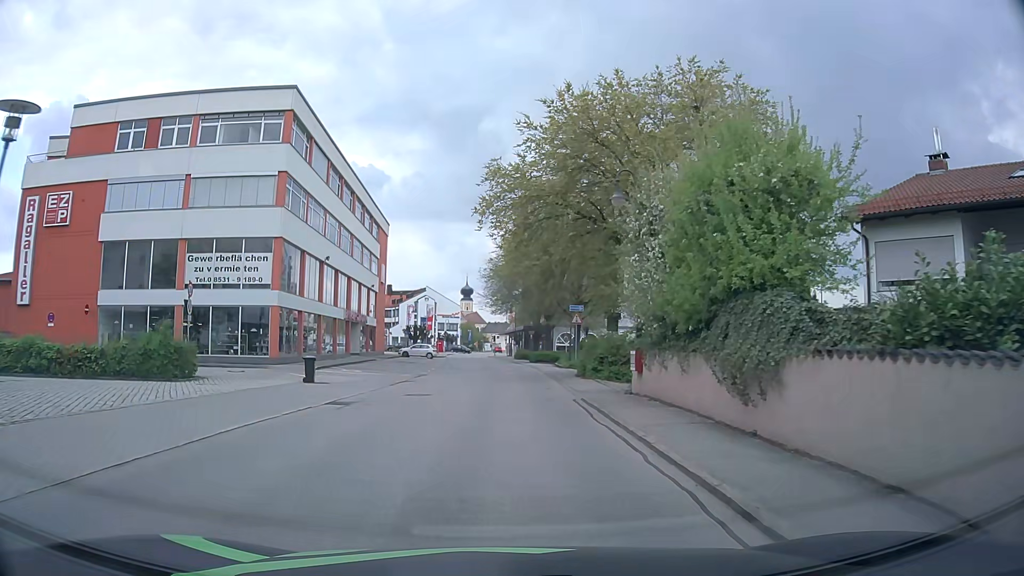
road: residential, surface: asphalt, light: Day
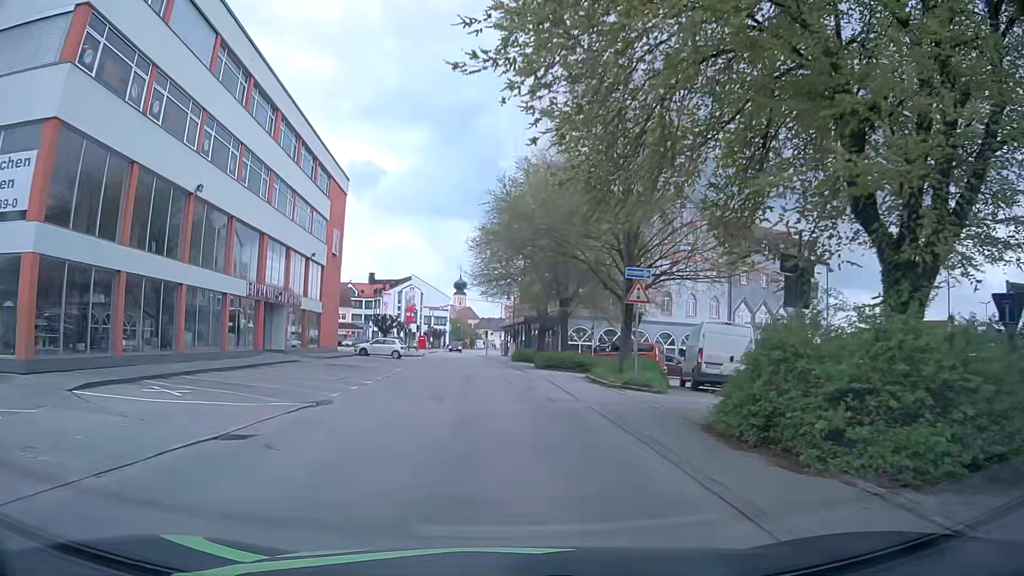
(+0.1, +18.8) m; +1°
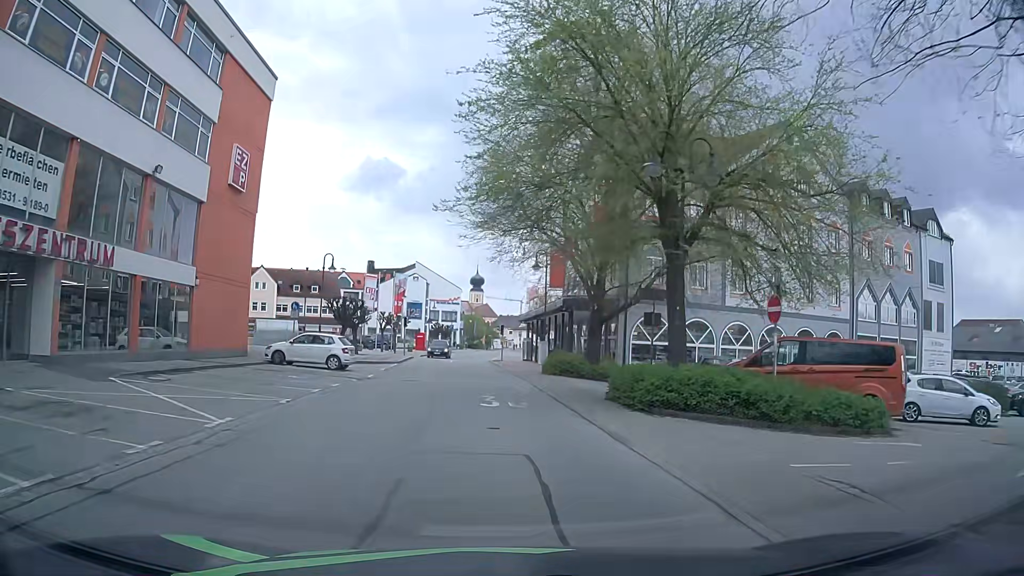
(-0.3, +23.1) m; -2°
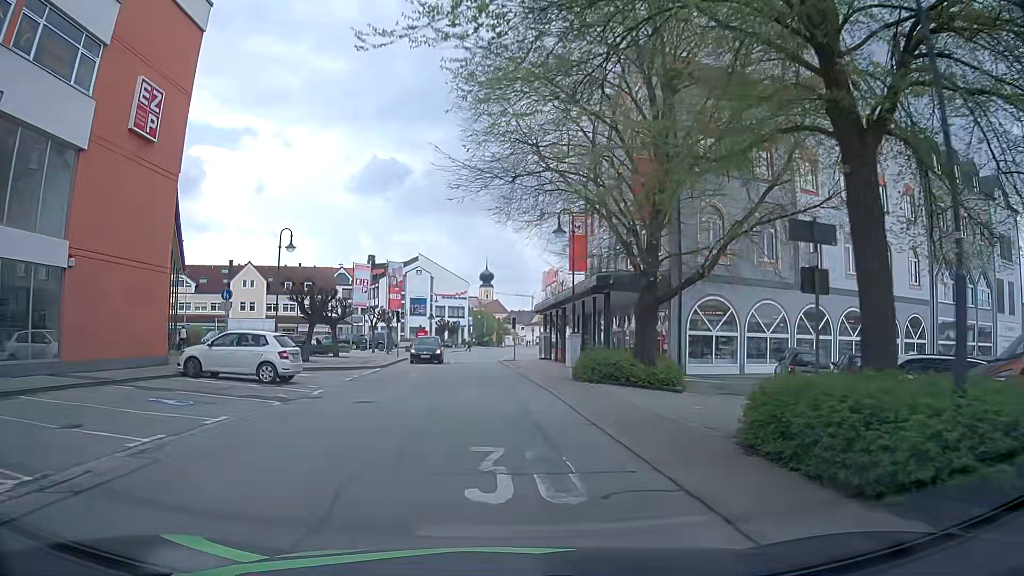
(0.0, +9.3) m; -1°
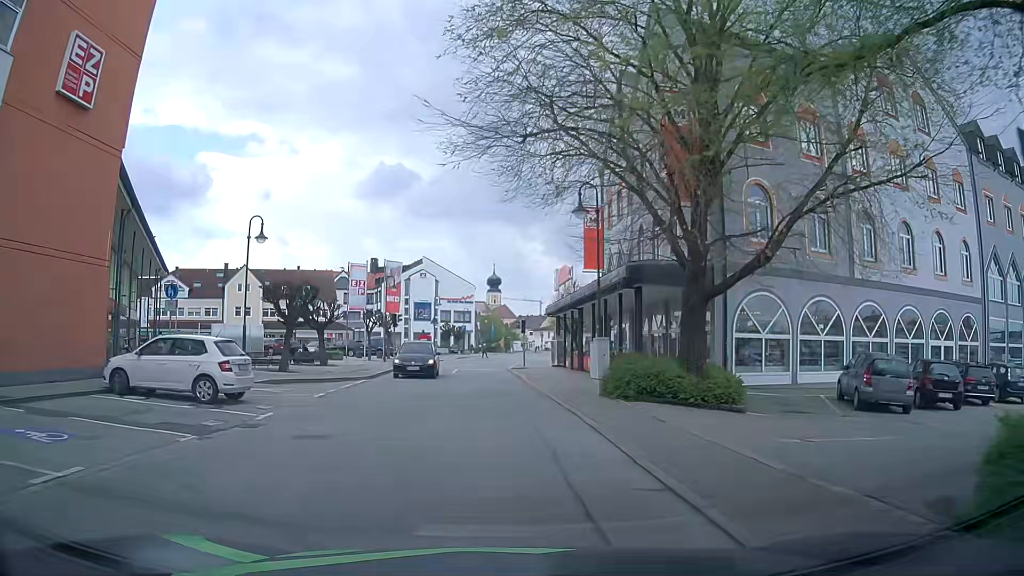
(0.0, +4.7) m; -1°
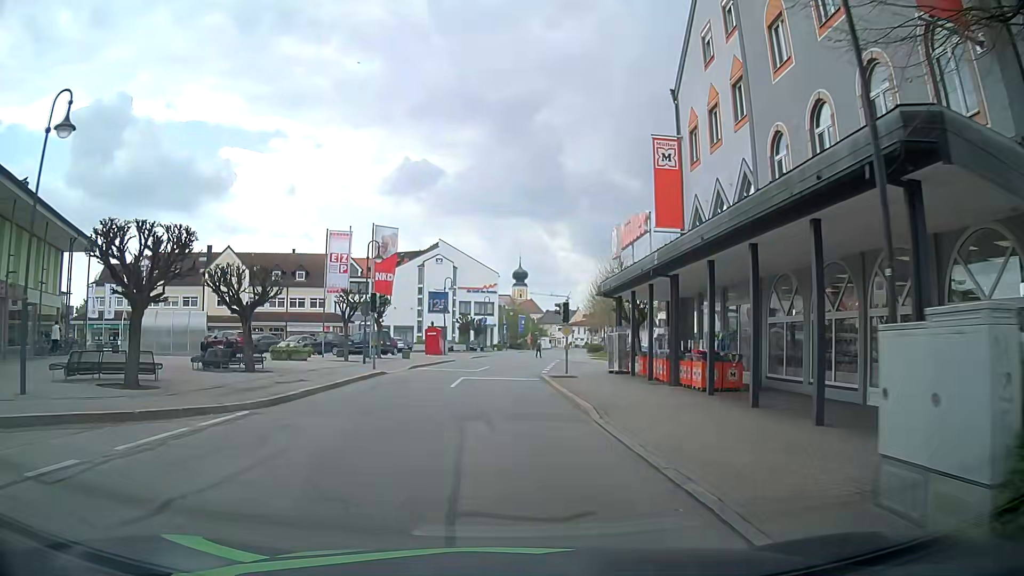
(-0.1, +14.2) m; -1°
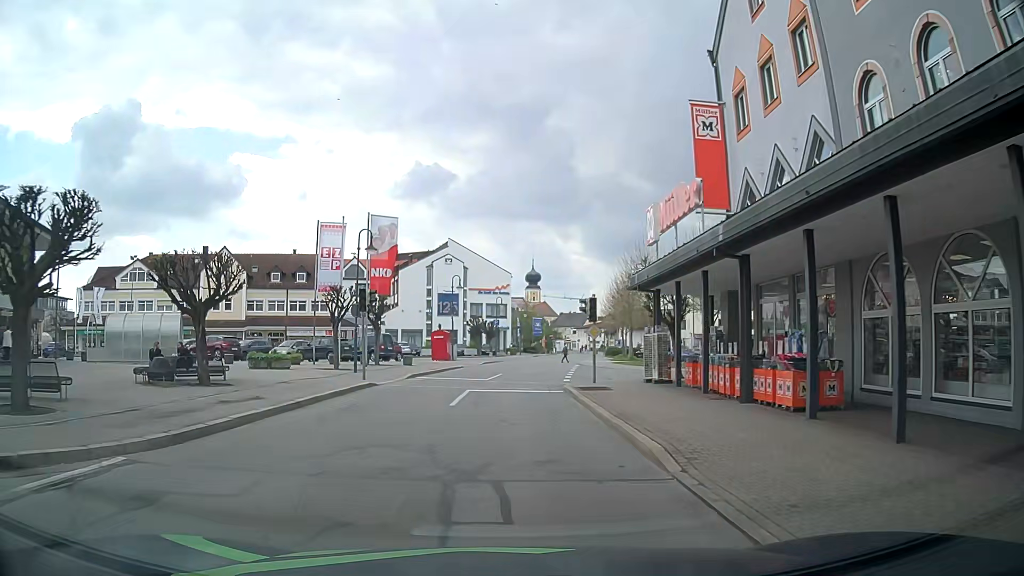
(-0.1, +4.8) m; 0°
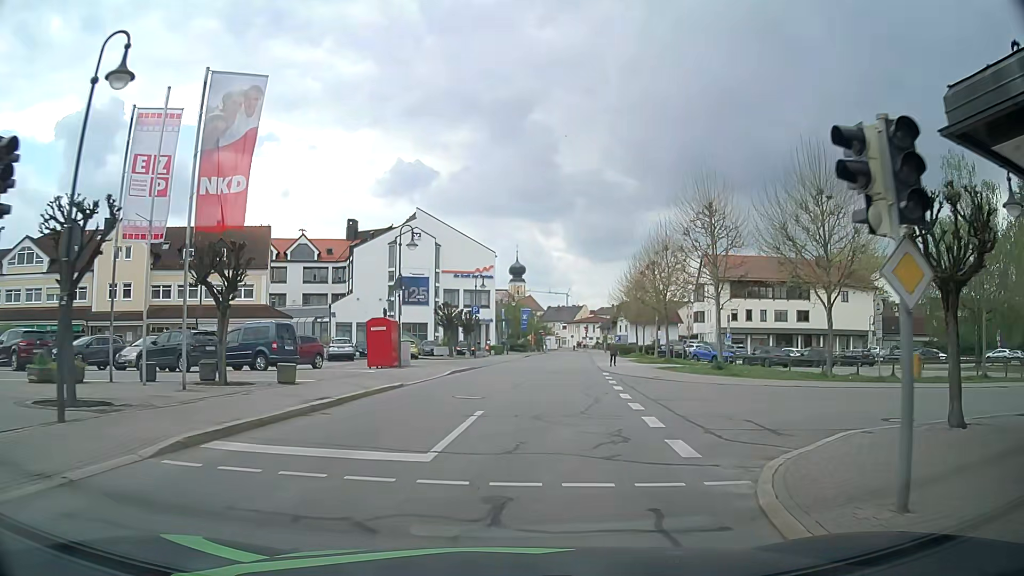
(-0.6, +19.3) m; -1°
(0, +10) (+1, +20) (+2, +30) (+3, +40) (+5, +50) (+6, +60) (+8, +70) (+9, +79) (+11, +89) (+12, +99) m
